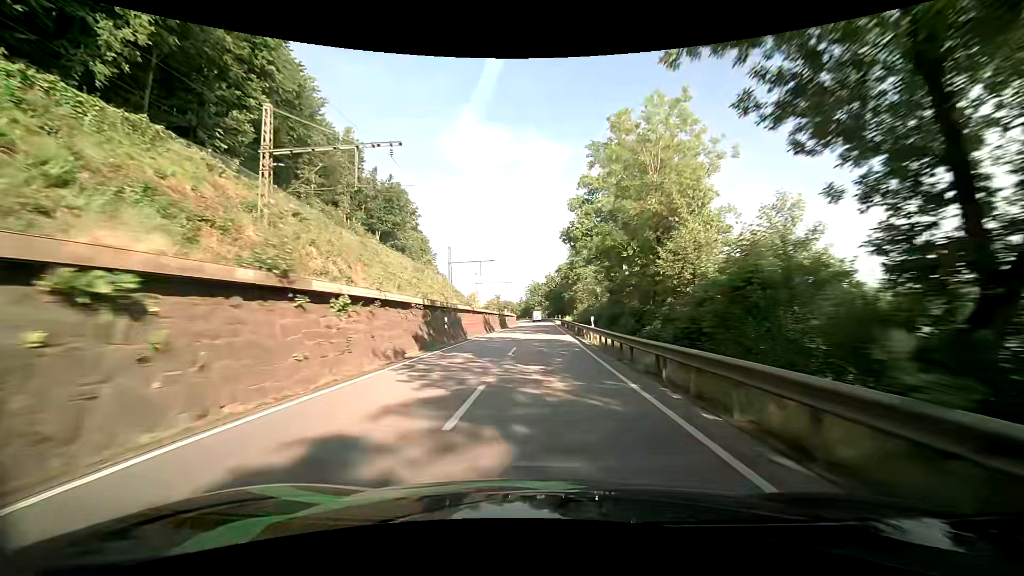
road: primary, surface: asphalt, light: Day
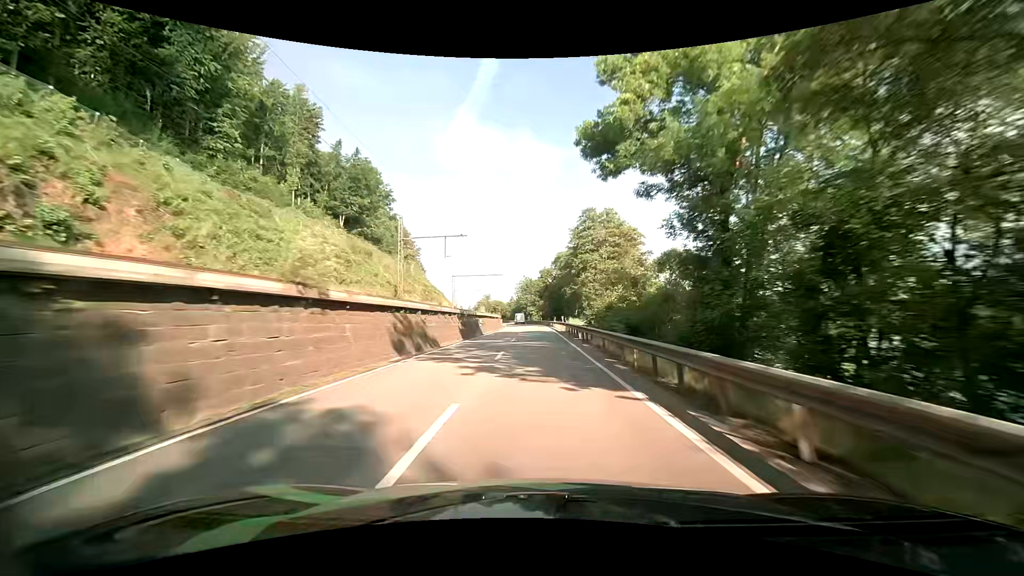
(+0.3, +26.1) m; +1°
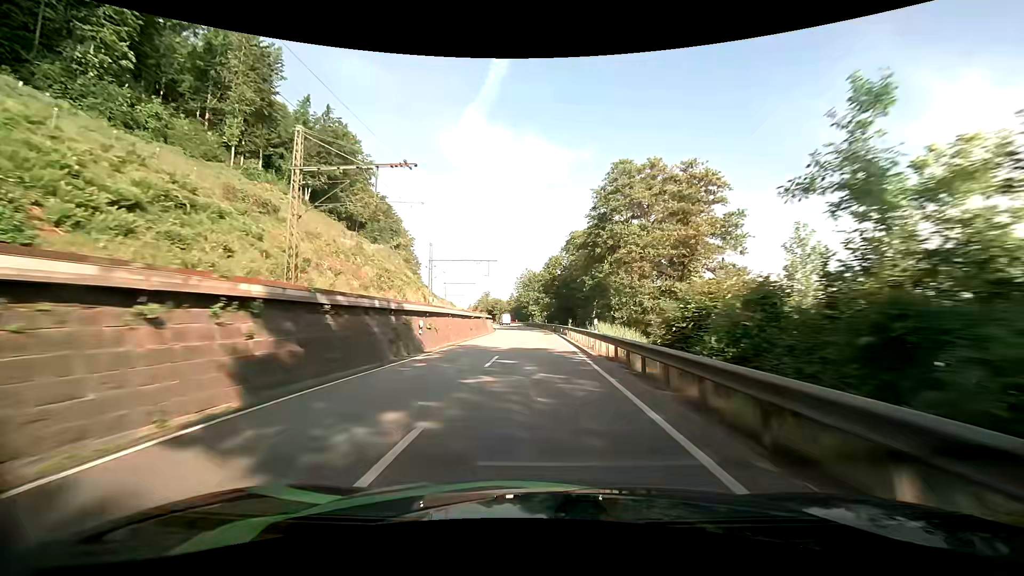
(-0.1, +25.6) m; 0°
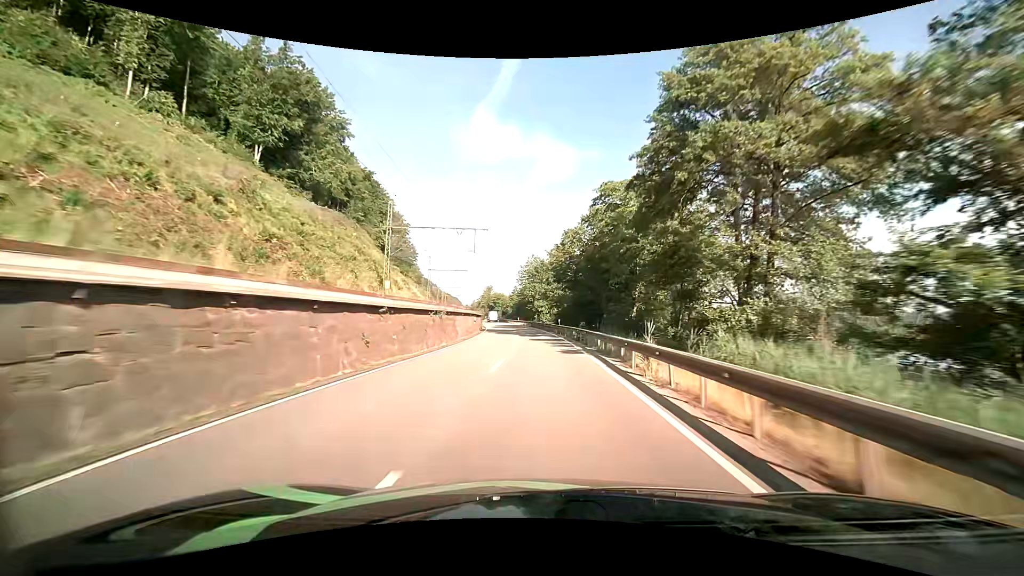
(-0.2, +25.5) m; -1°
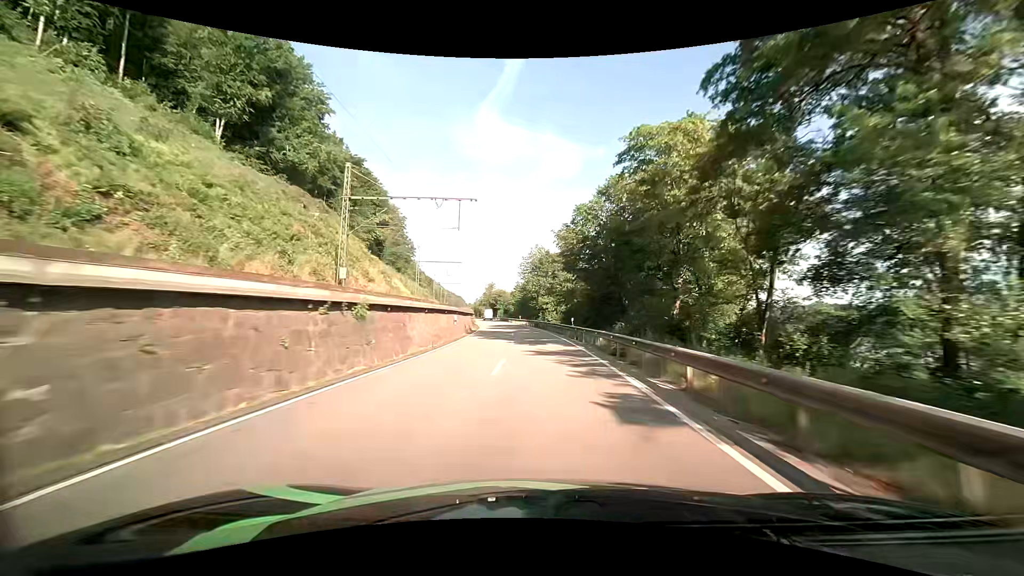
(0.0, +12.7) m; 0°
(0, +10) (0, +20) (-1, +30) (-1, +40) (-2, +50) (-3, +60) (-4, +70) (-5, +80) (-7, +90) (-8, +100) m
